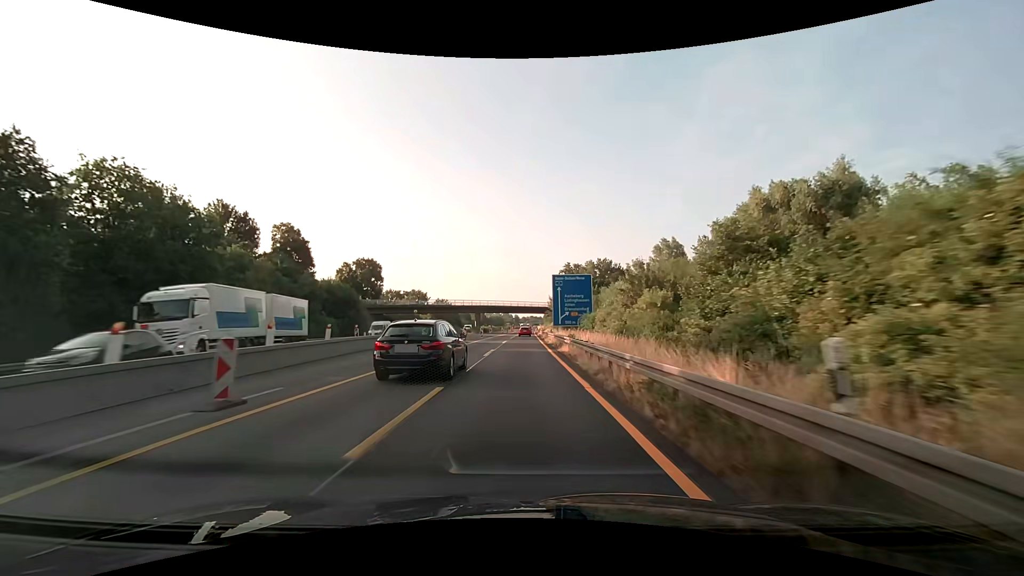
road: motorway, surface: asphalt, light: Day
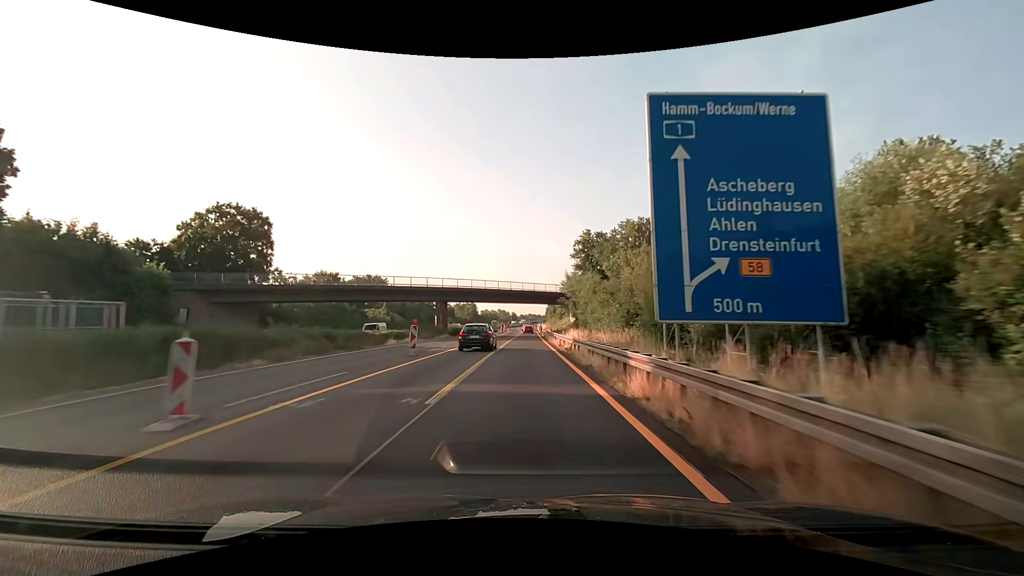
(+0.1, +50.0) m; 0°
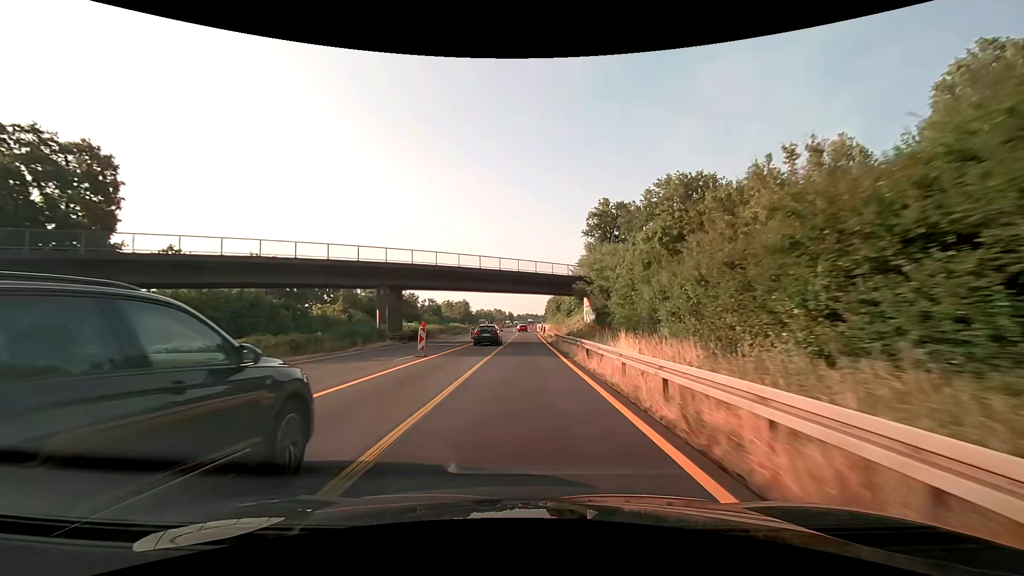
(+0.1, +25.0) m; +1°
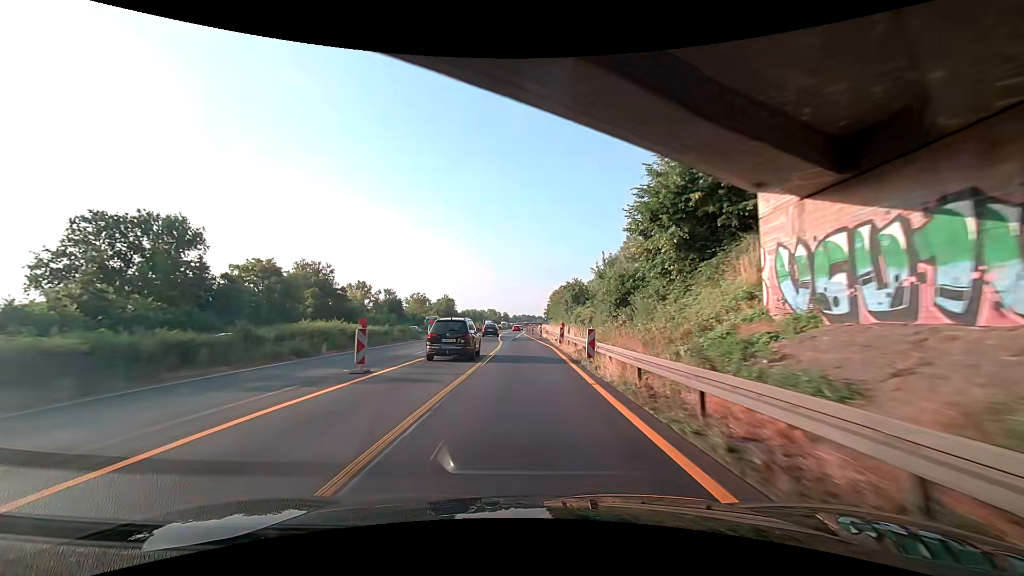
(+0.1, +50.2) m; +1°
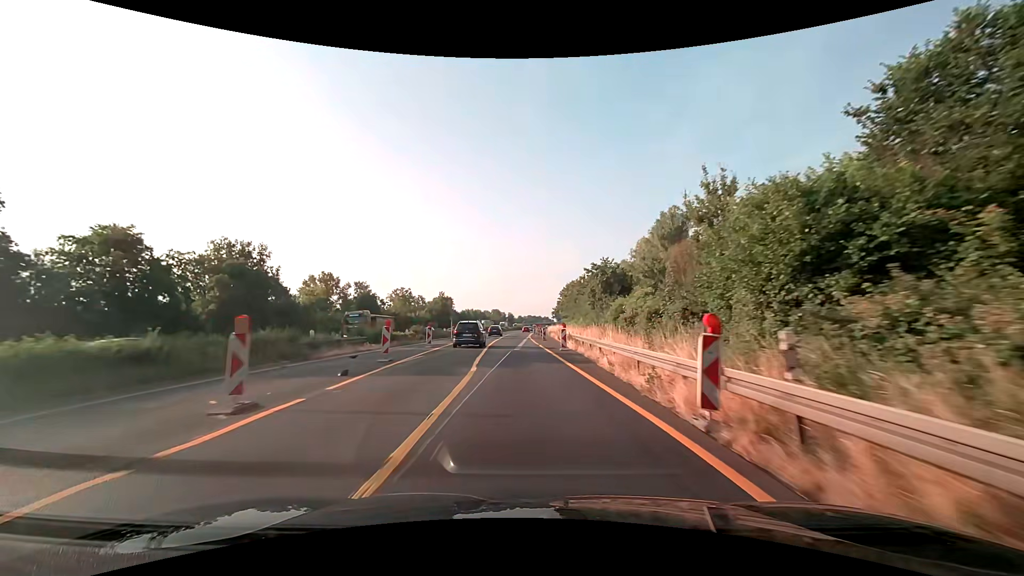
(-0.2, +25.0) m; -1°
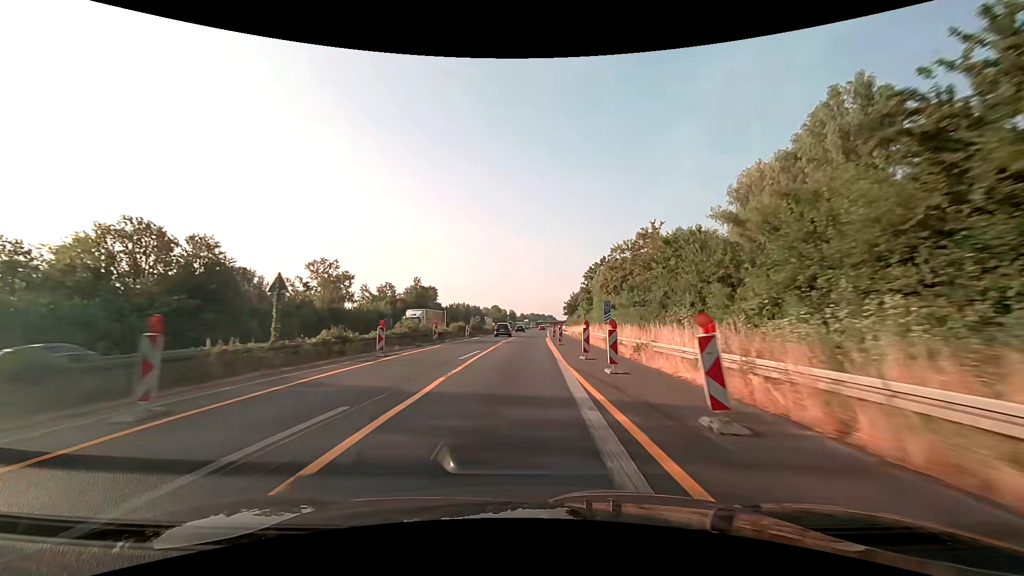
(-0.6, +49.9) m; -1°
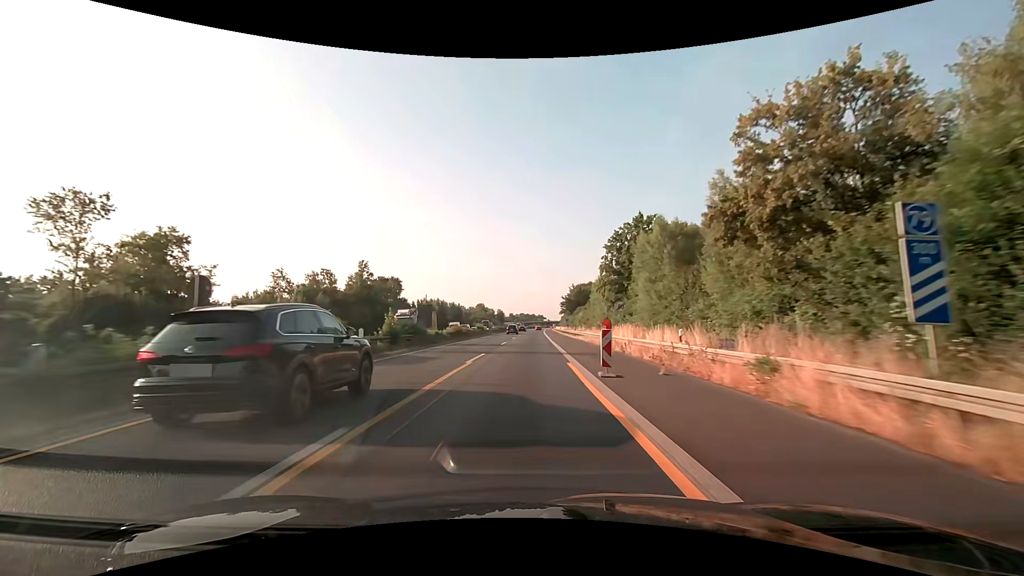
(+0.6, +37.5) m; +1°
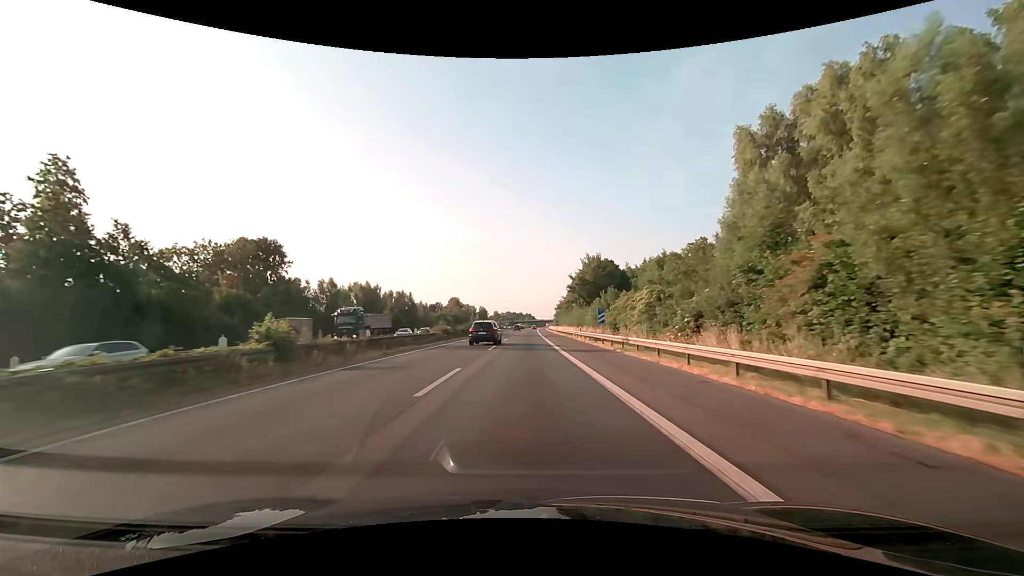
(+1.0, +62.6) m; +2°
